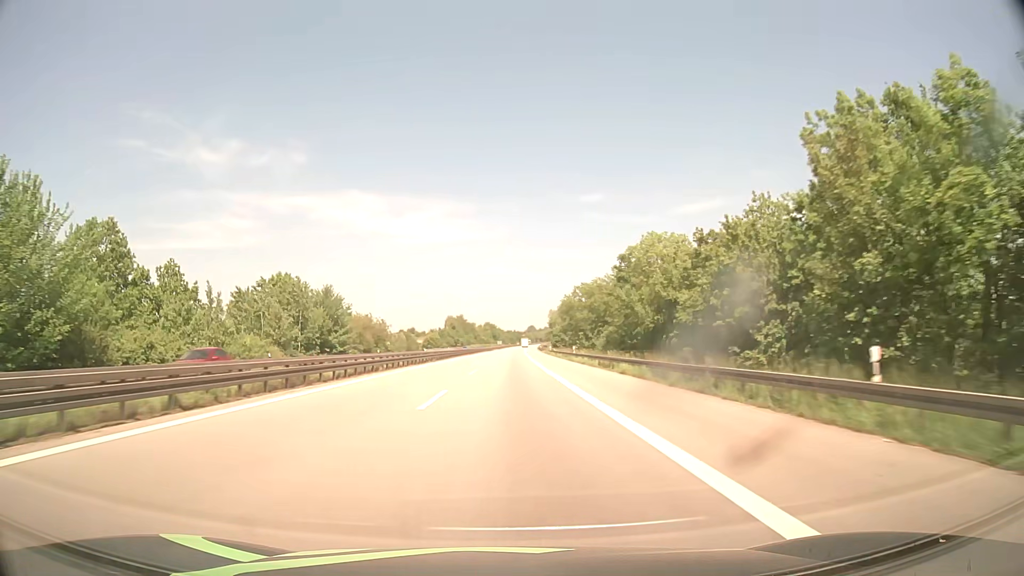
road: motorway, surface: asphalt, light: Day
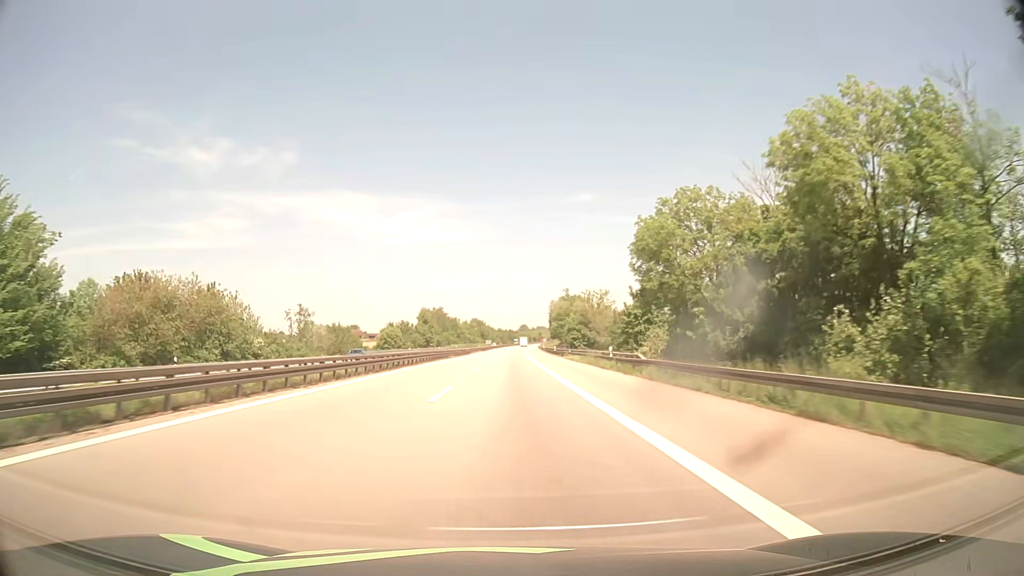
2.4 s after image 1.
(+0.7, +70.7) m; +1°
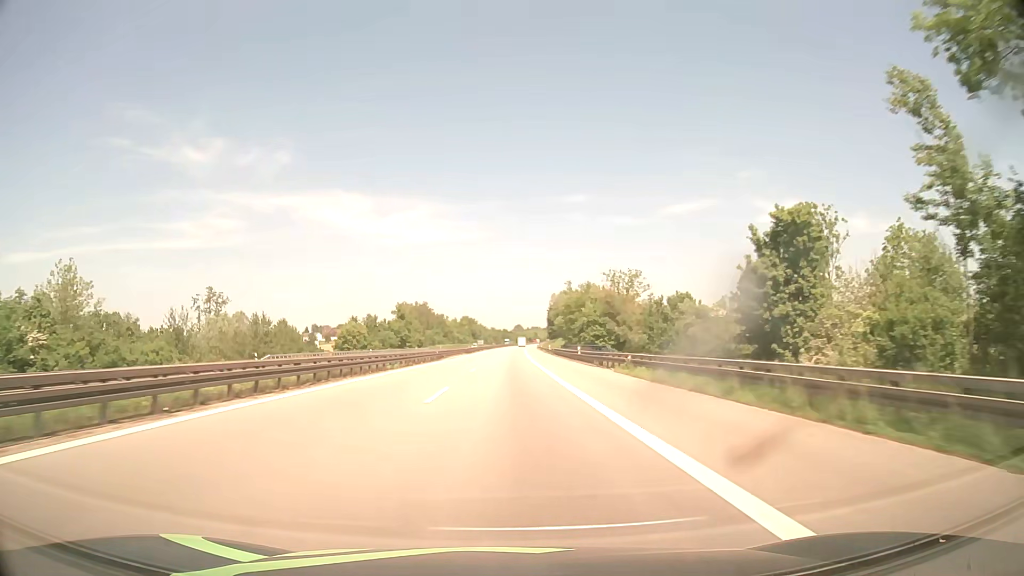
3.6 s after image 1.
(+0.1, +36.7) m; 0°
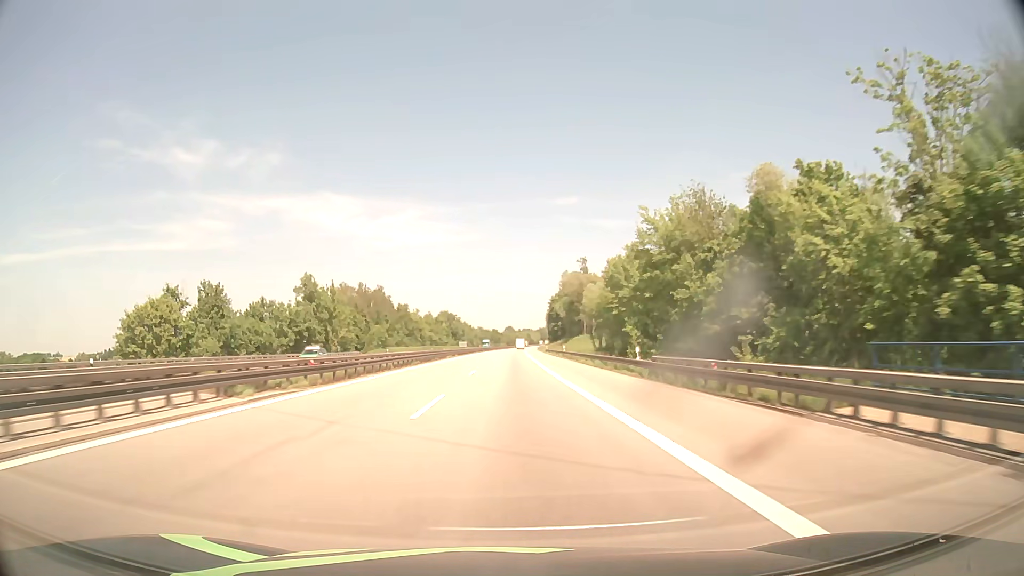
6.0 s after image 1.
(+0.6, +76.2) m; +1°
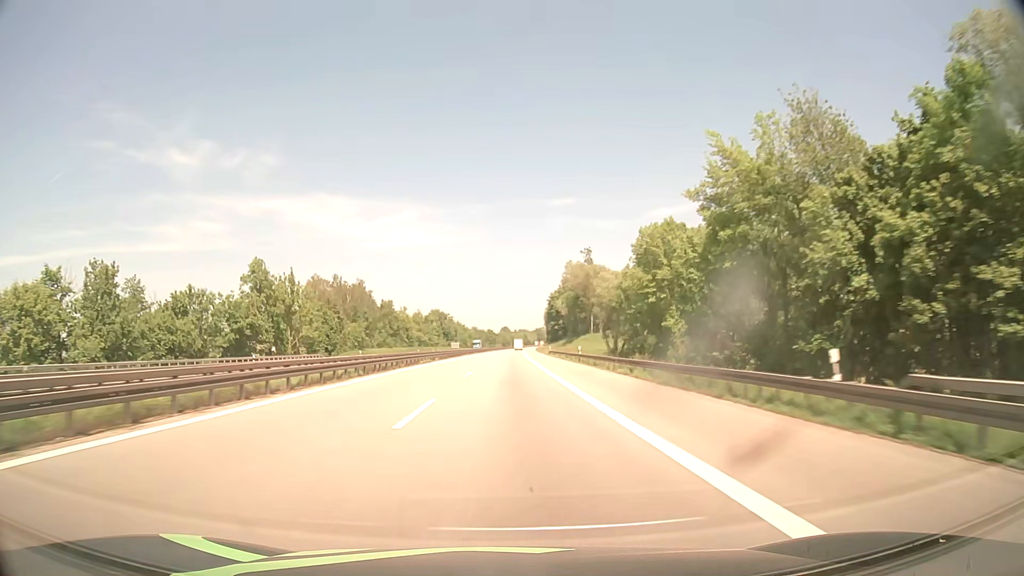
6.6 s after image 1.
(+0.1, +19.6) m; 0°
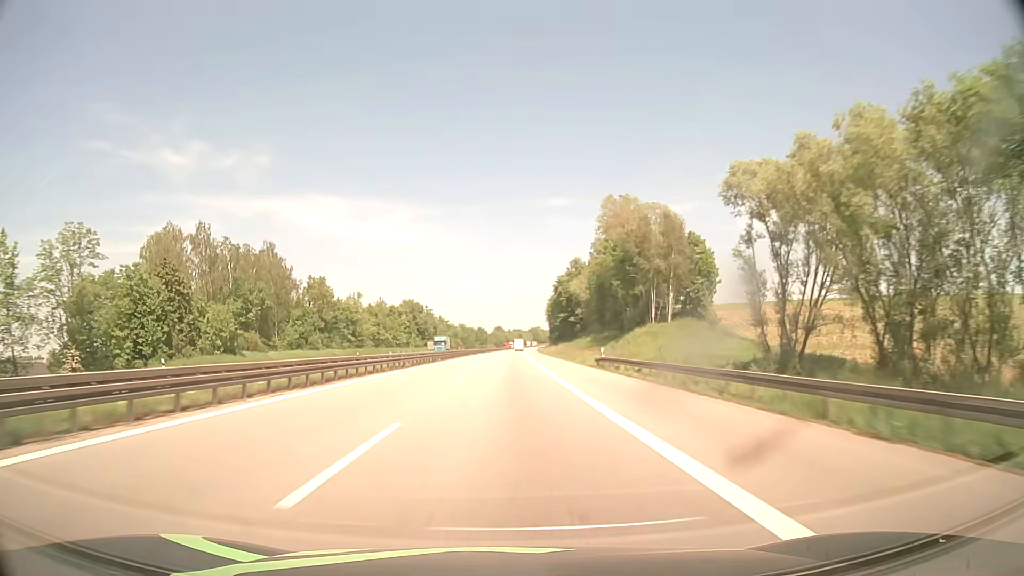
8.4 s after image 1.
(+0.3, +60.1) m; +1°
(0, +10) (0, +20) (0, +30) (0, +40) (0, +50) (0, +60) (0, +70) (+1, +80) (+1, +90) (+1, +100) m
